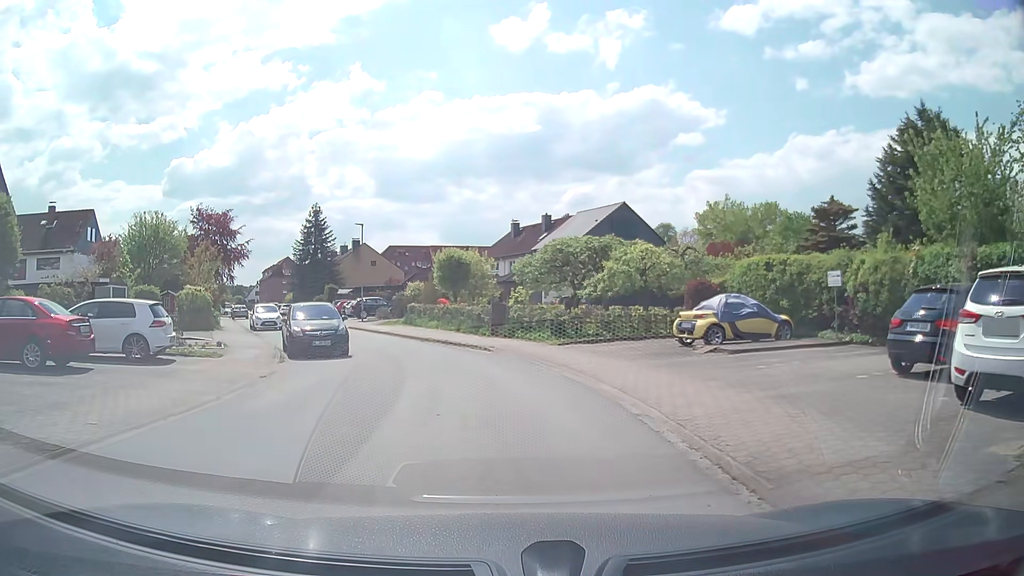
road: residential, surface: asphalt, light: Day
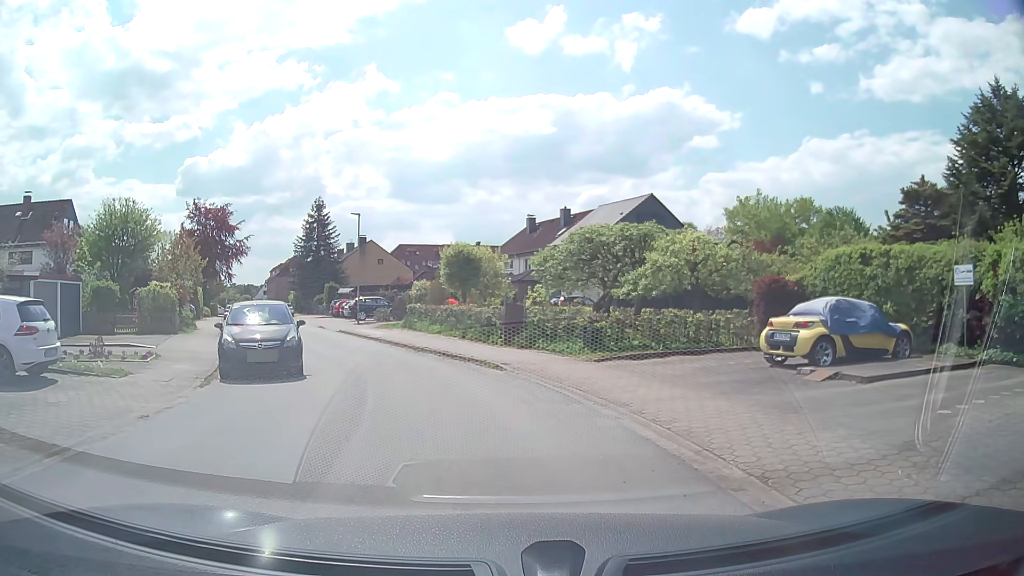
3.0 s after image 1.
(-0.1, +5.3) m; 0°
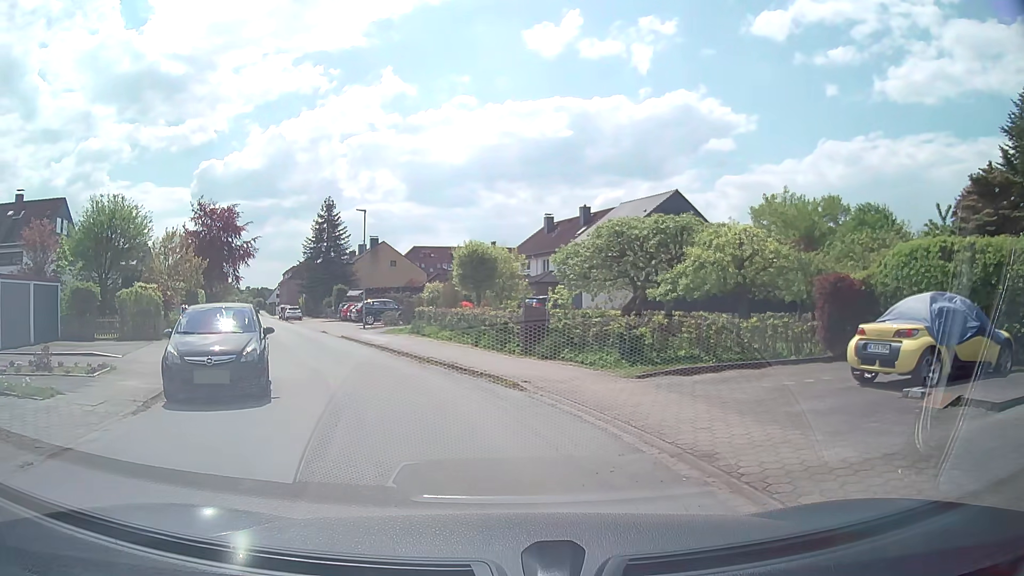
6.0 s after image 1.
(0.0, +3.0) m; 0°
